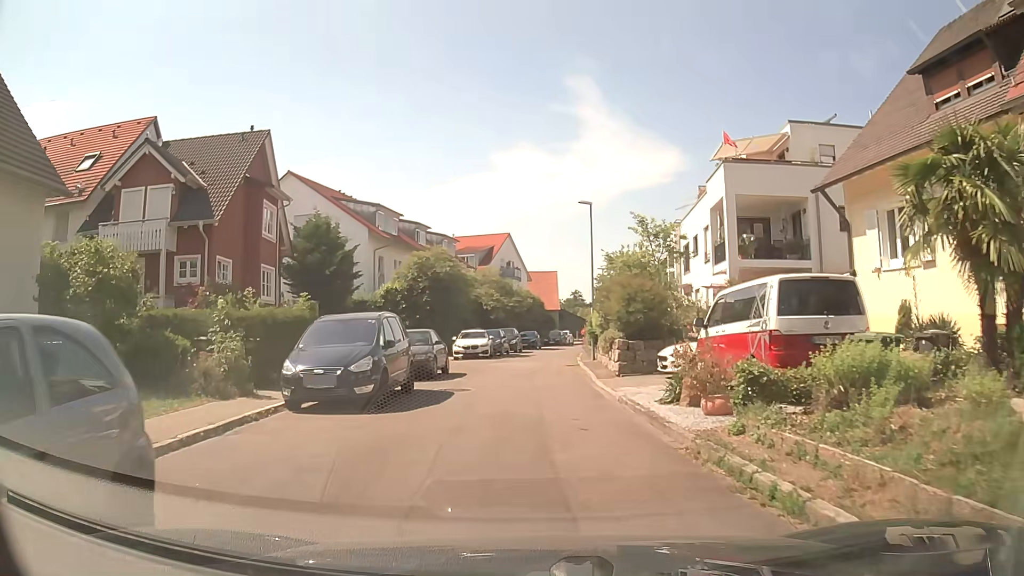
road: residential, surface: asphalt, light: Day
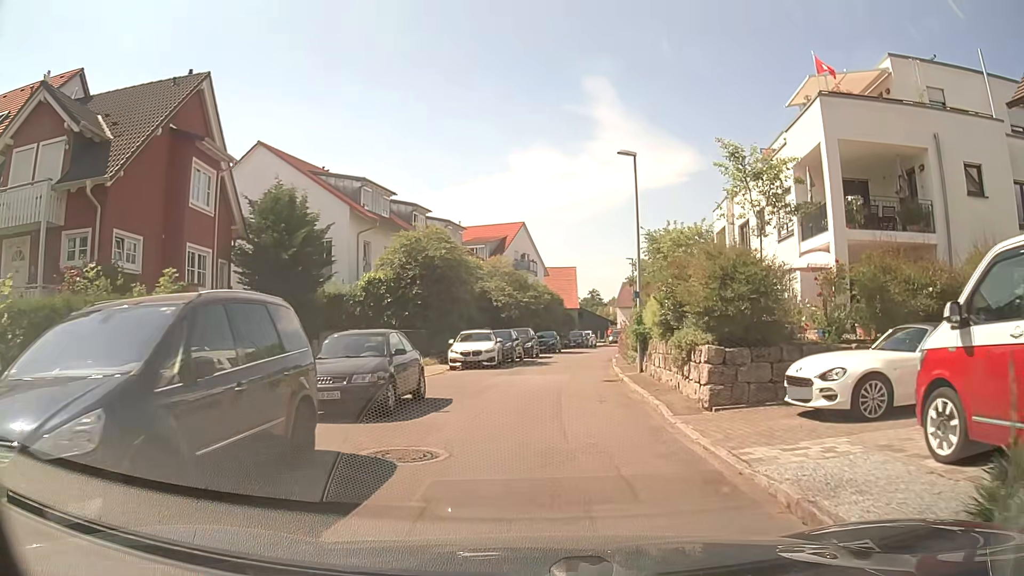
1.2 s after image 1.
(-0.2, +8.0) m; -2°
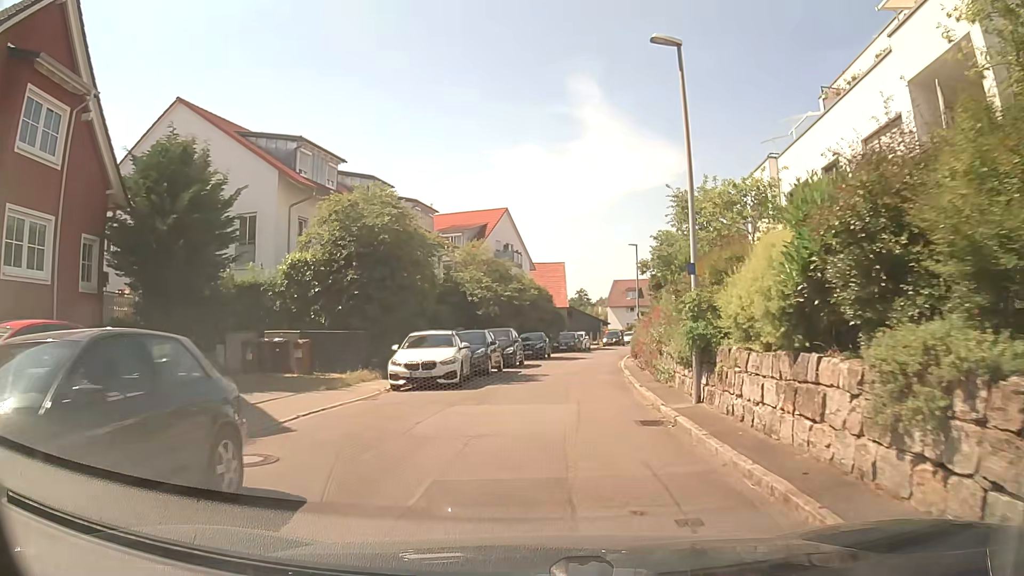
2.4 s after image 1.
(+0.1, +8.3) m; +1°
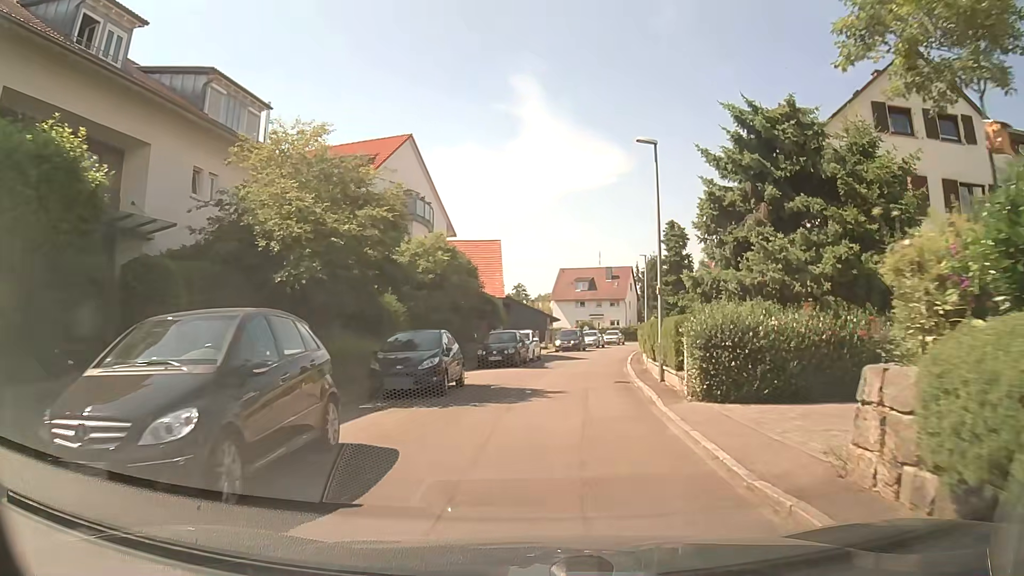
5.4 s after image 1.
(+1.2, +22.0) m; +6°
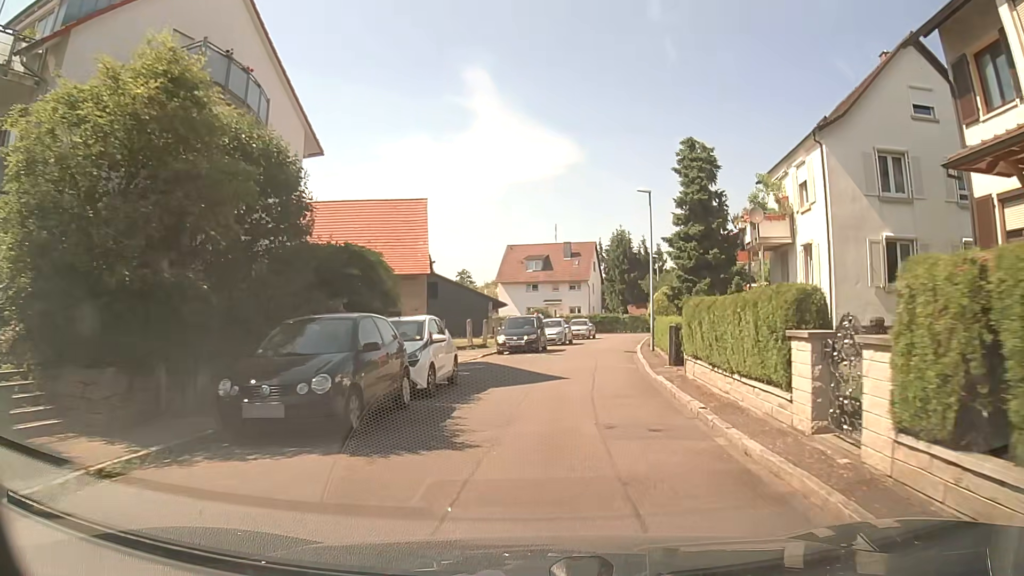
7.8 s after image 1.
(+0.9, +19.0) m; +2°
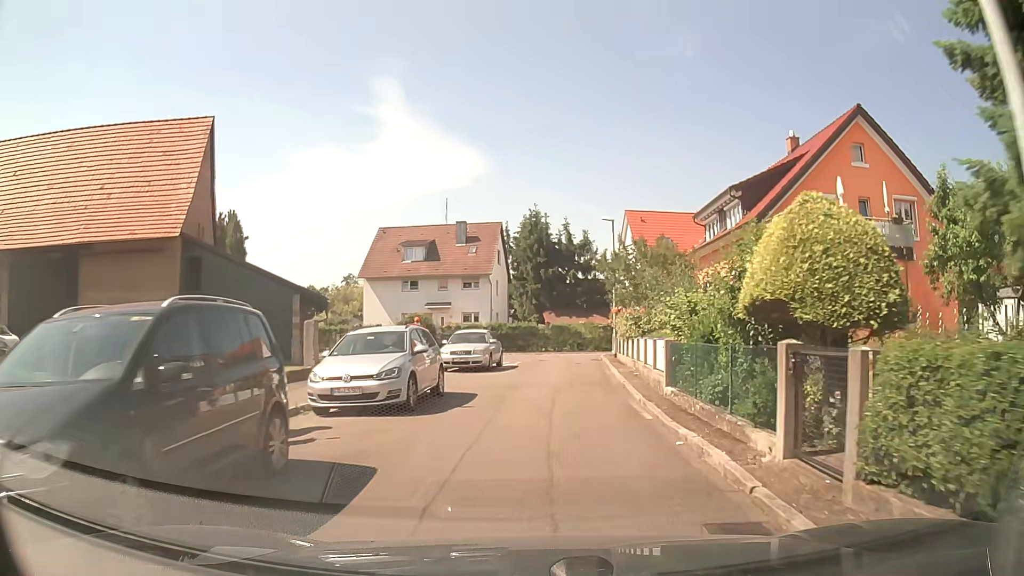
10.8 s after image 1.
(+3.0, +24.4) m; +11°
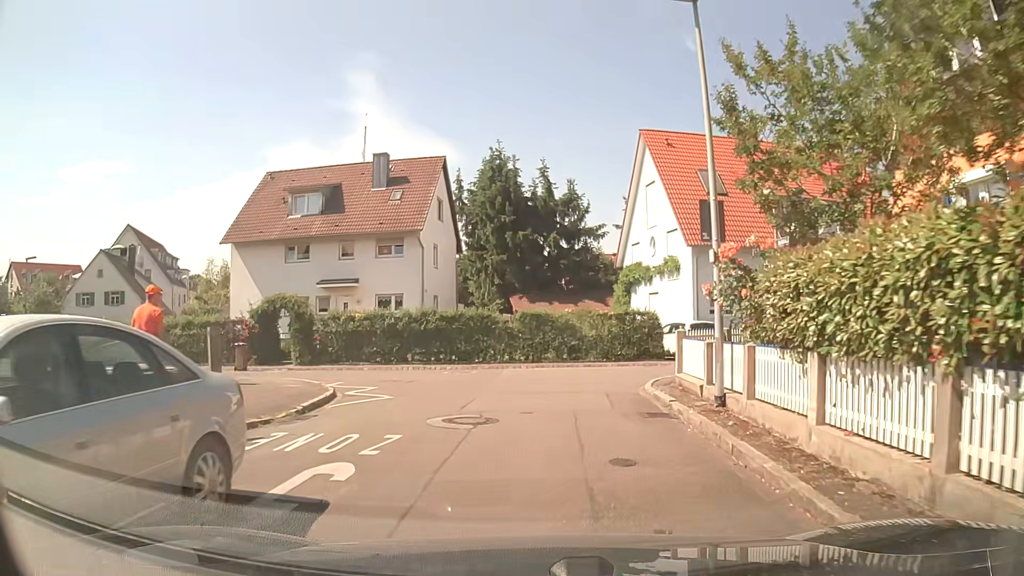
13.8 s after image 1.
(+0.7, +21.6) m; +2°
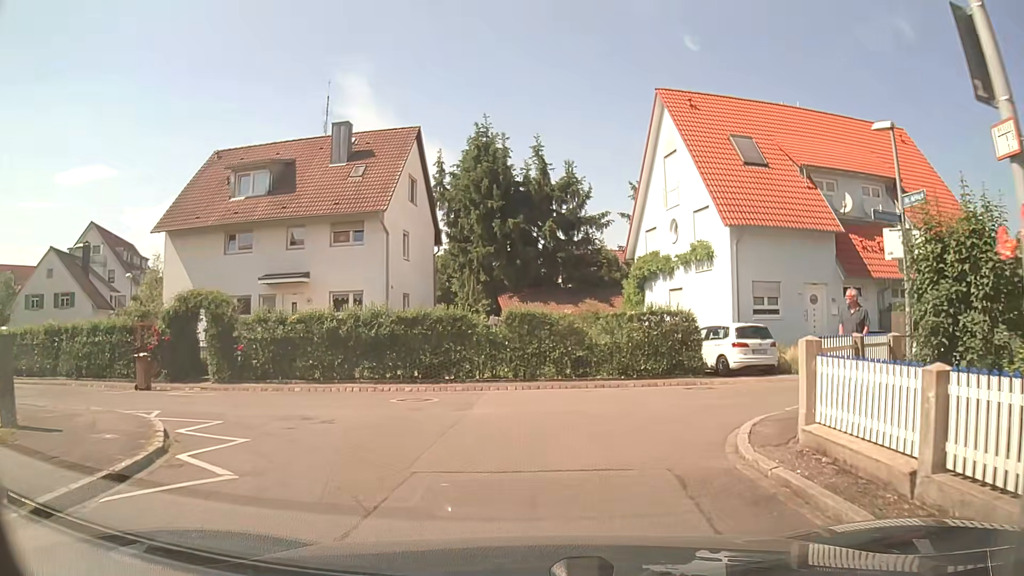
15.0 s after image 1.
(+0.2, +6.7) m; +1°
